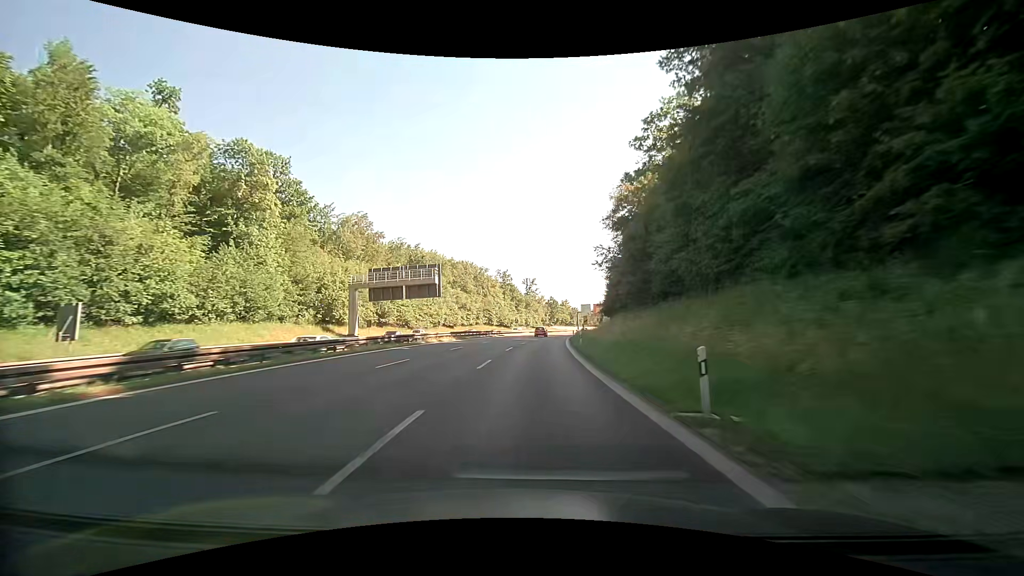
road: trunk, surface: asphalt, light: Day
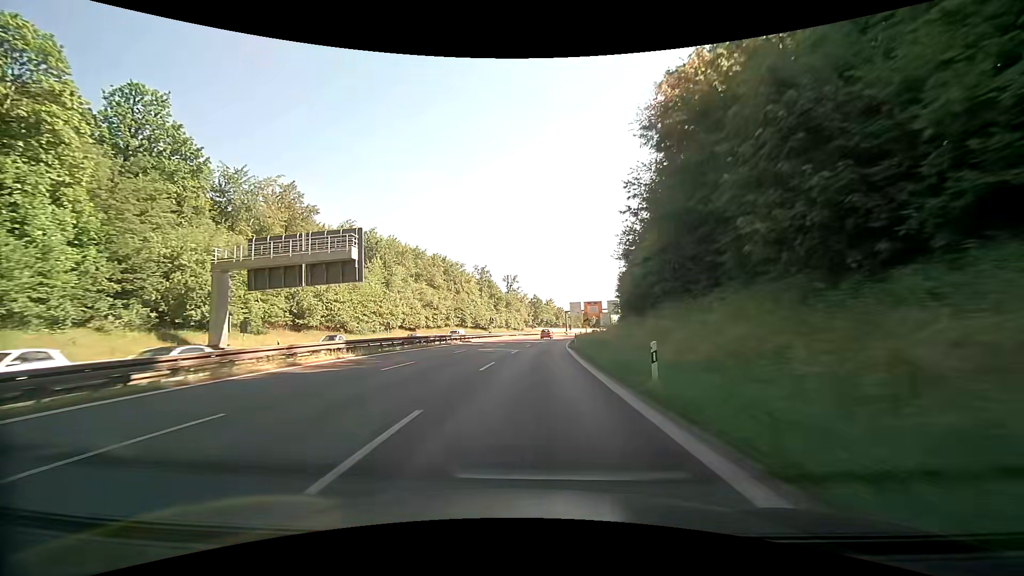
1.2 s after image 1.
(+0.6, +23.6) m; +2°
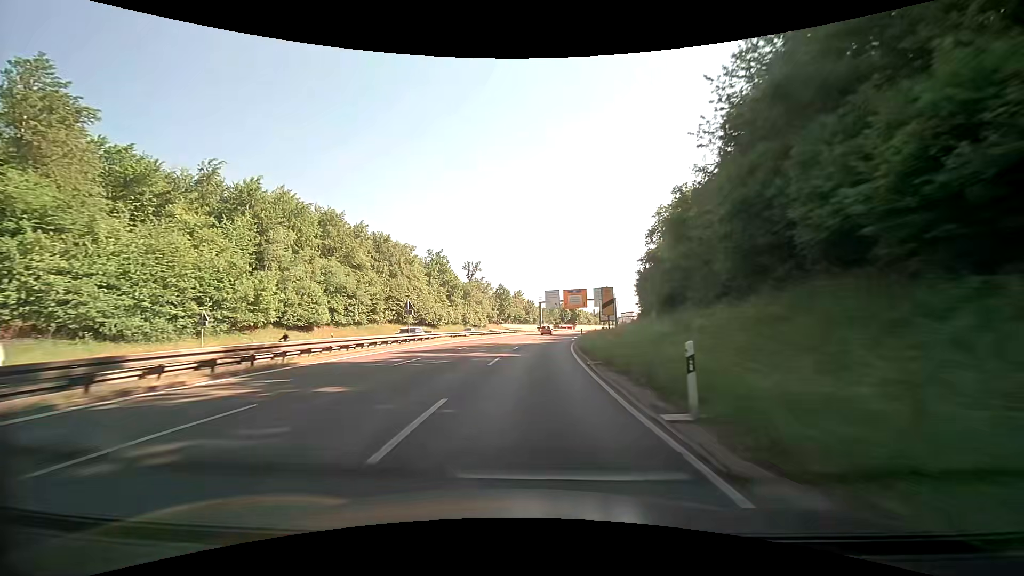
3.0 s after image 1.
(+1.1, +34.7) m; +3°
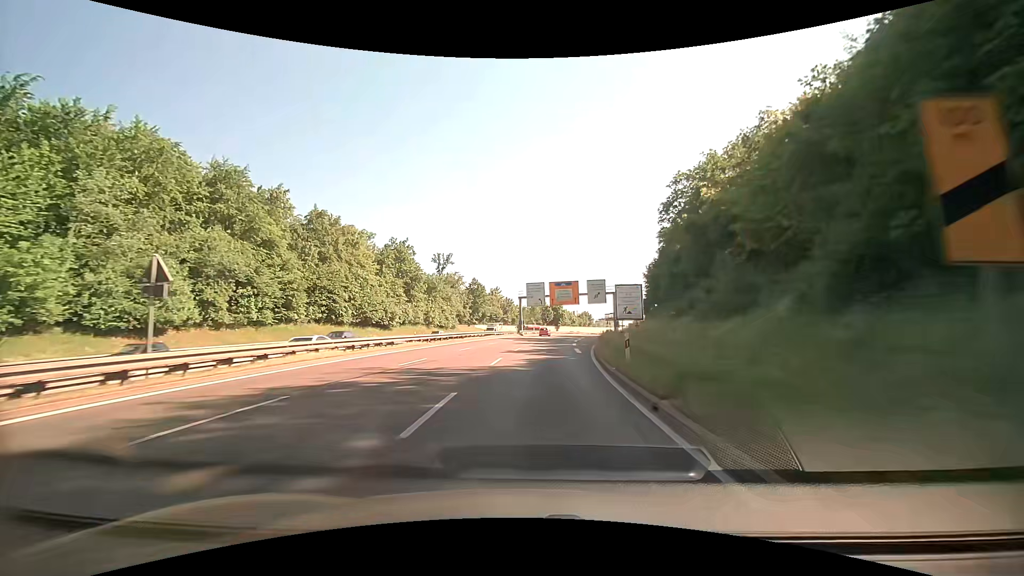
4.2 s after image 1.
(+0.6, +22.7) m; +3°
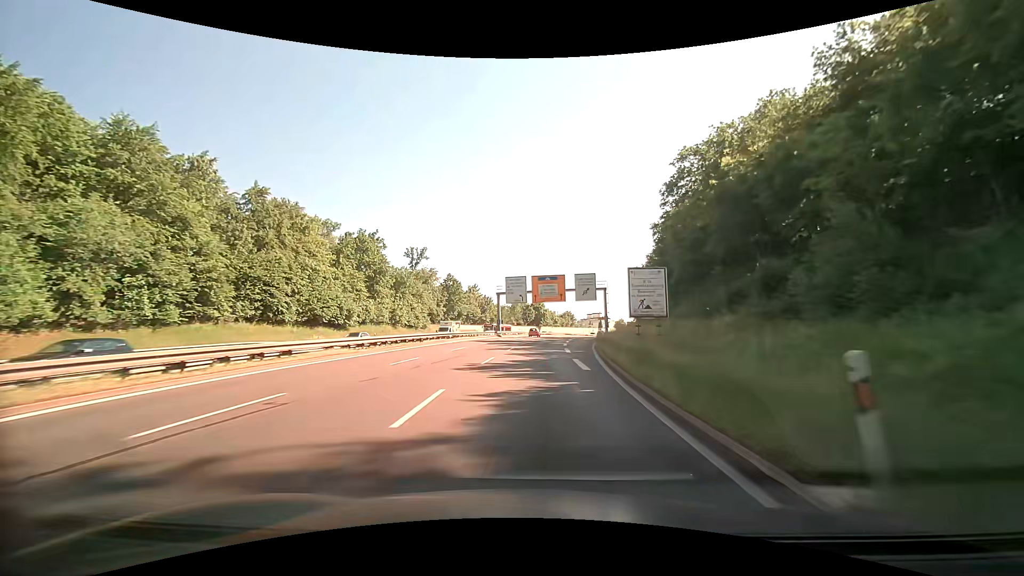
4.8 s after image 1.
(+0.2, +11.2) m; +2°
